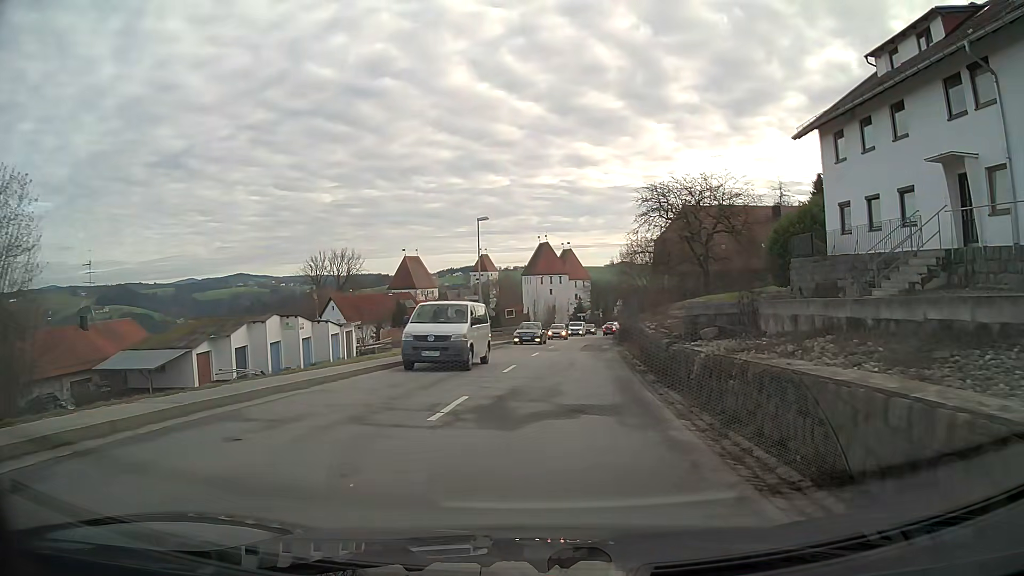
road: secondary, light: Day
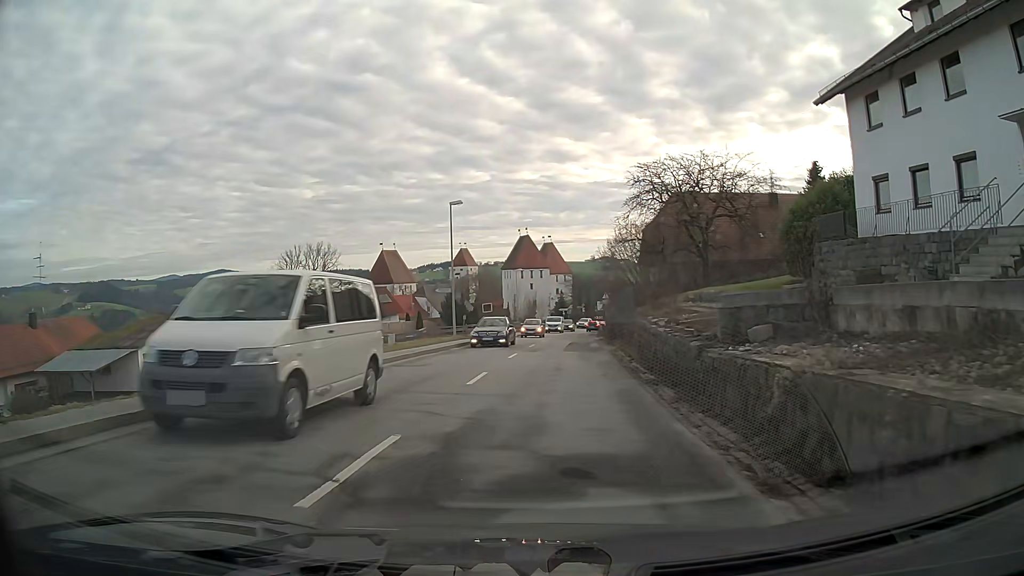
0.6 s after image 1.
(+0.1, +4.5) m; +2°
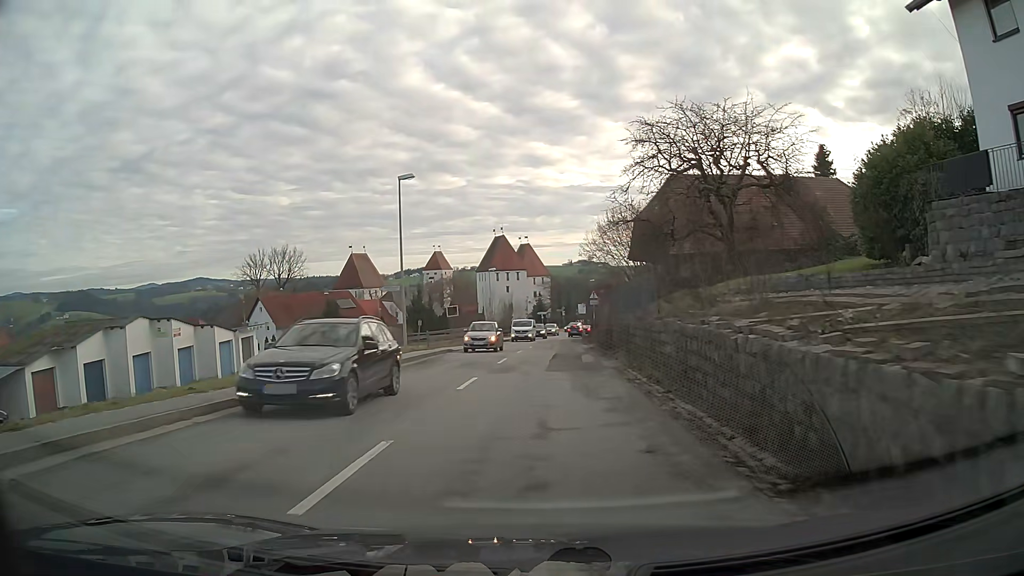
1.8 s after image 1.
(+0.1, +9.0) m; +2°
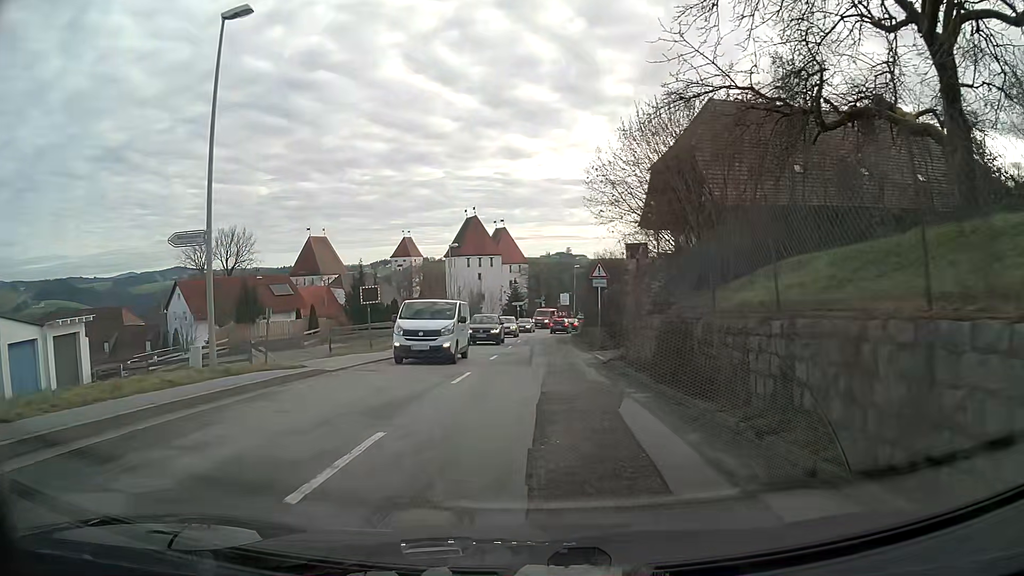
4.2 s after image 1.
(+0.3, +17.8) m; +2°
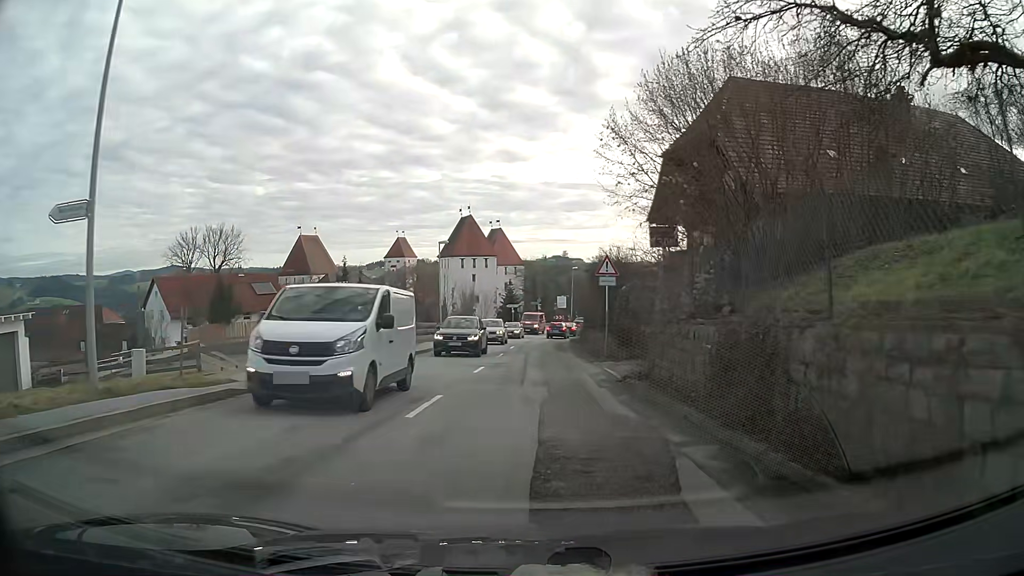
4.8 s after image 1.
(0.0, +4.4) m; +1°
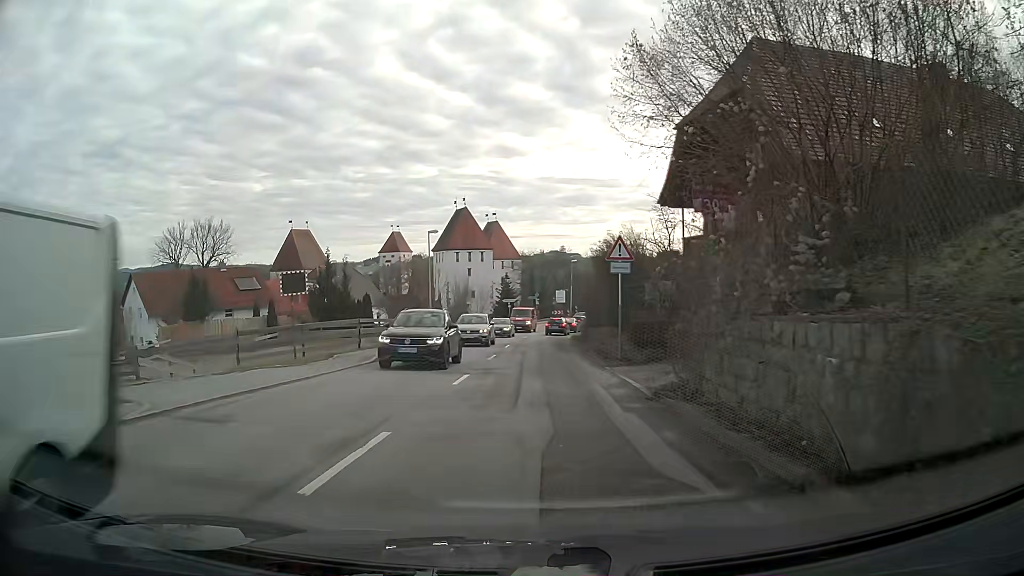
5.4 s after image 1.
(0.0, +4.3) m; 0°
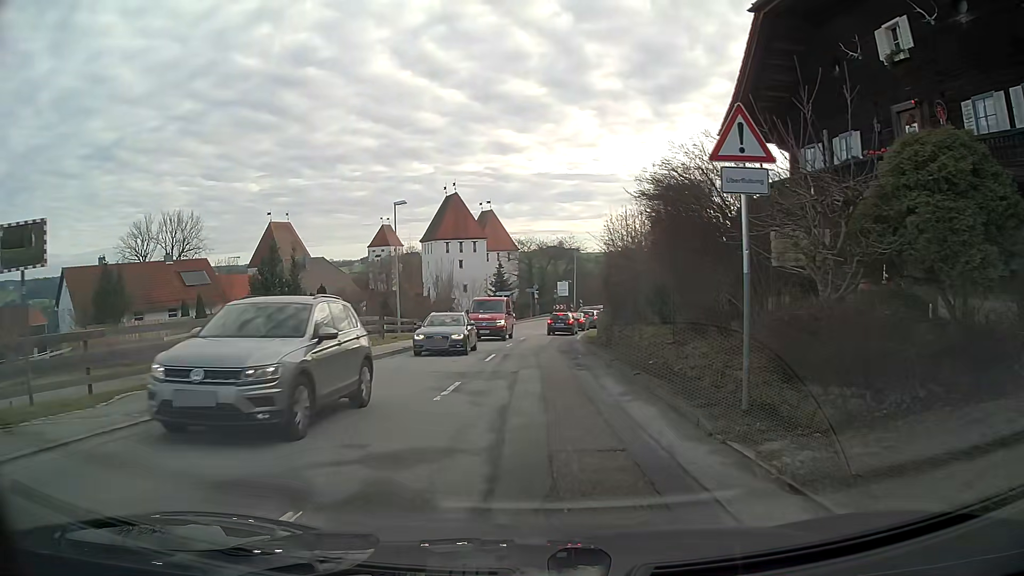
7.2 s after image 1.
(0.0, +12.0) m; 0°
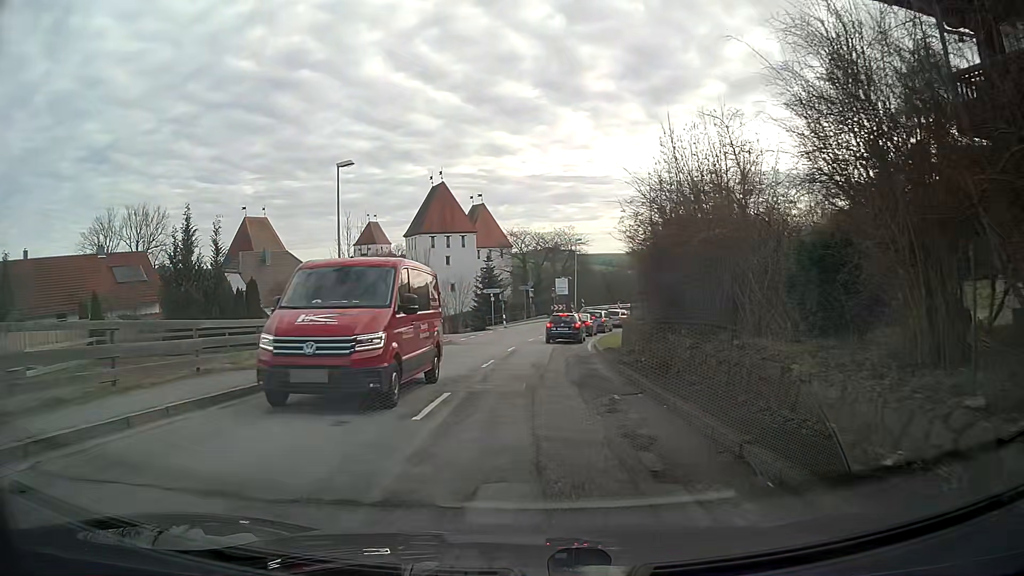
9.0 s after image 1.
(0.0, +11.1) m; 0°
